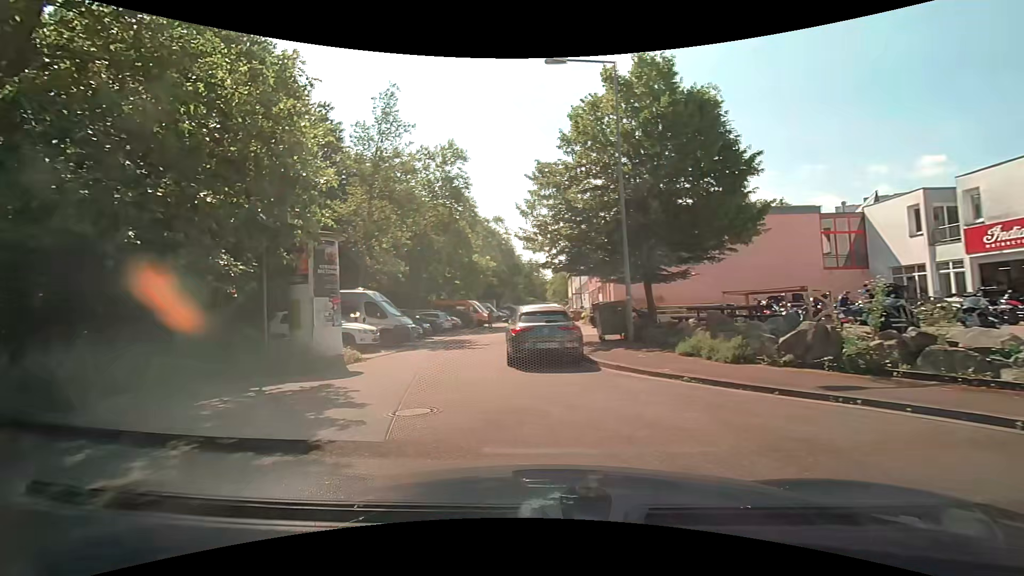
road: unclassified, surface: asphalt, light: Day
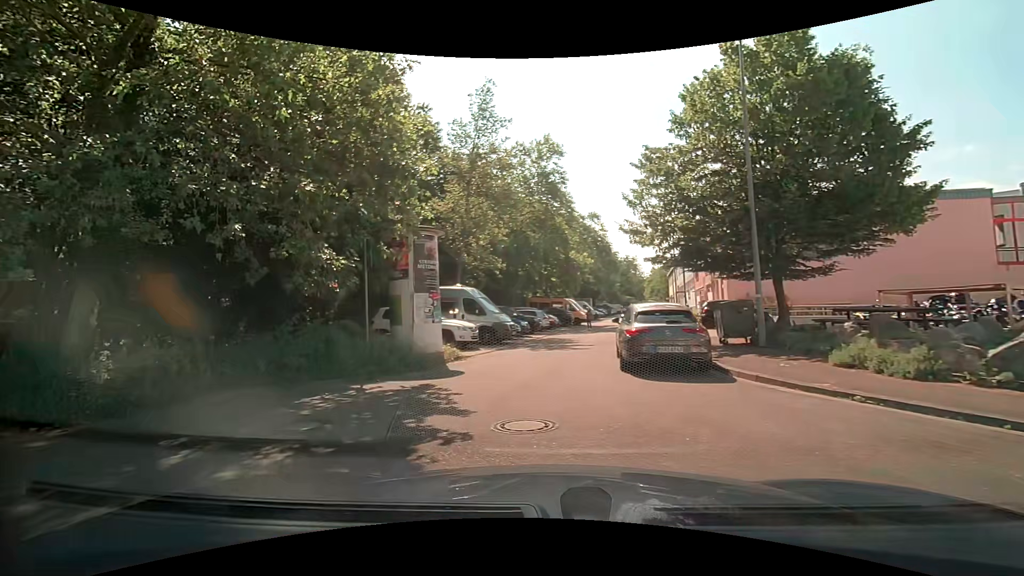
(-0.1, +1.1) m; -12°
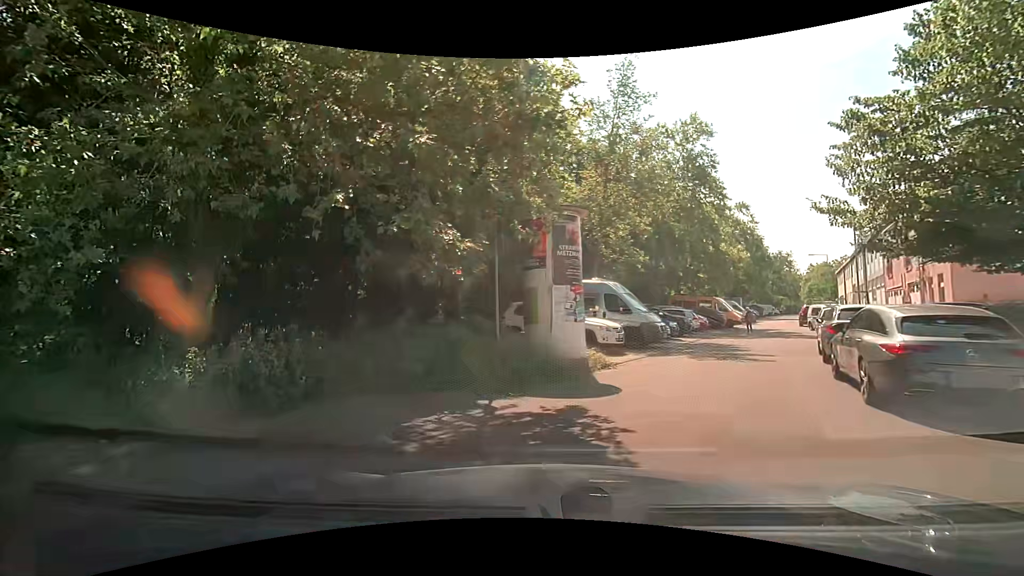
(-0.3, +2.7) m; -13°
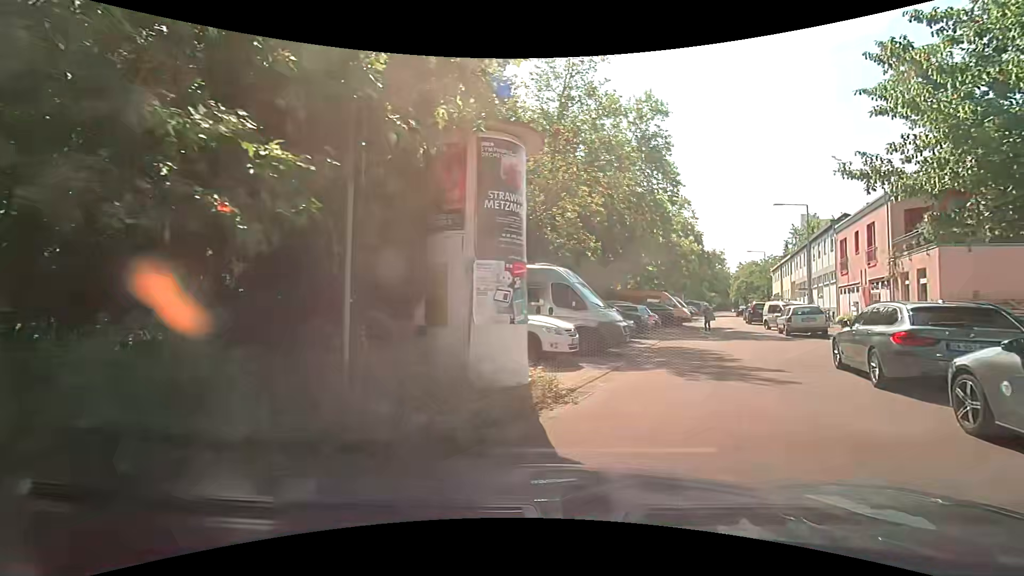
(+0.2, +5.0) m; +10°
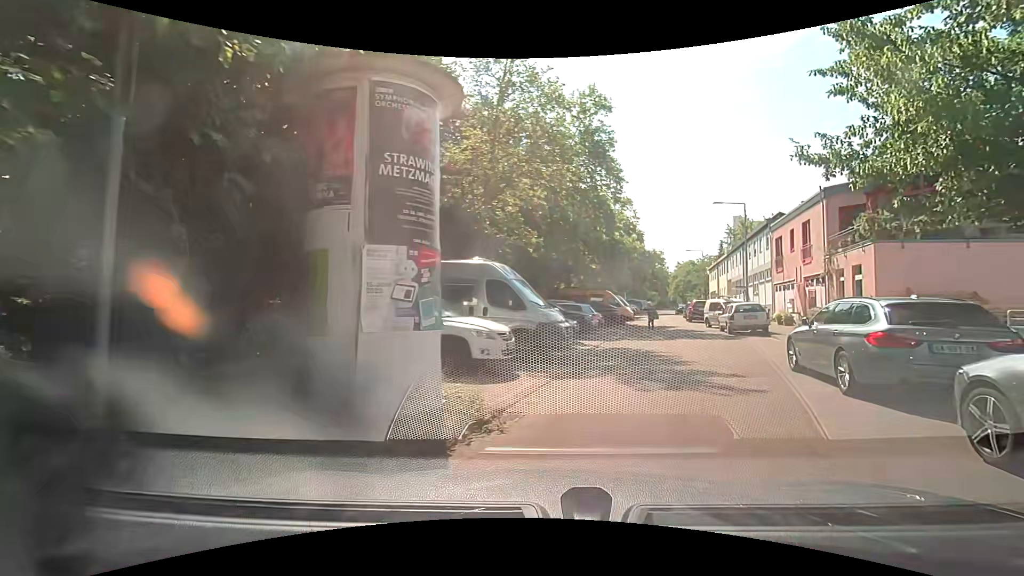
(+0.1, +1.6) m; +7°
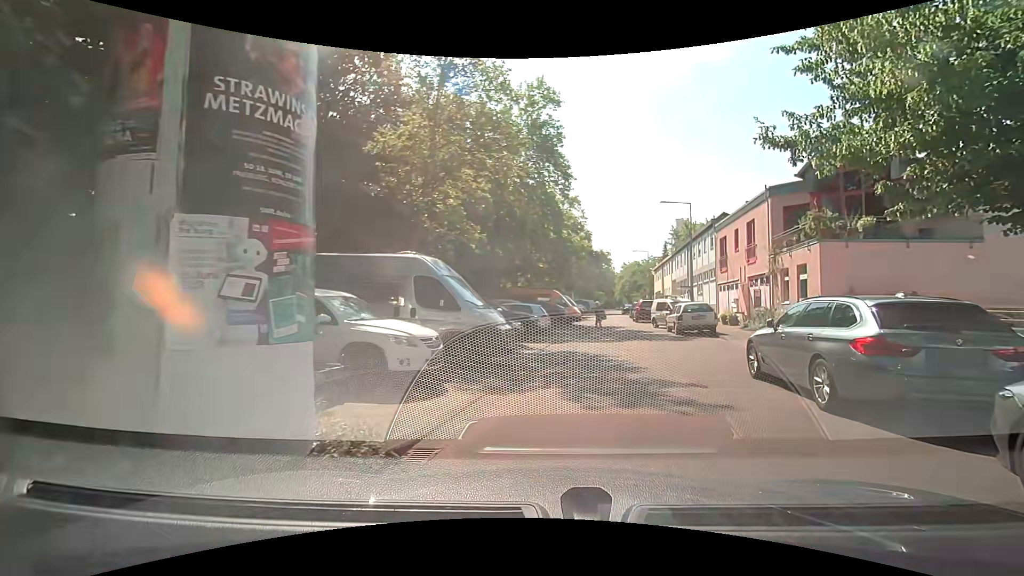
(0.0, +1.6) m; +3°
